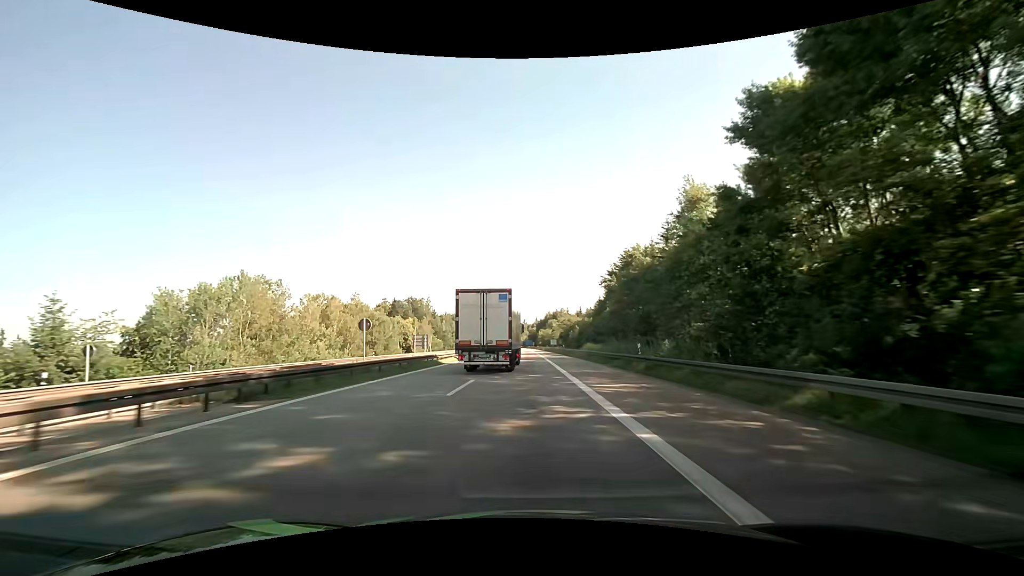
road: motorway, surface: asphalt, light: Day
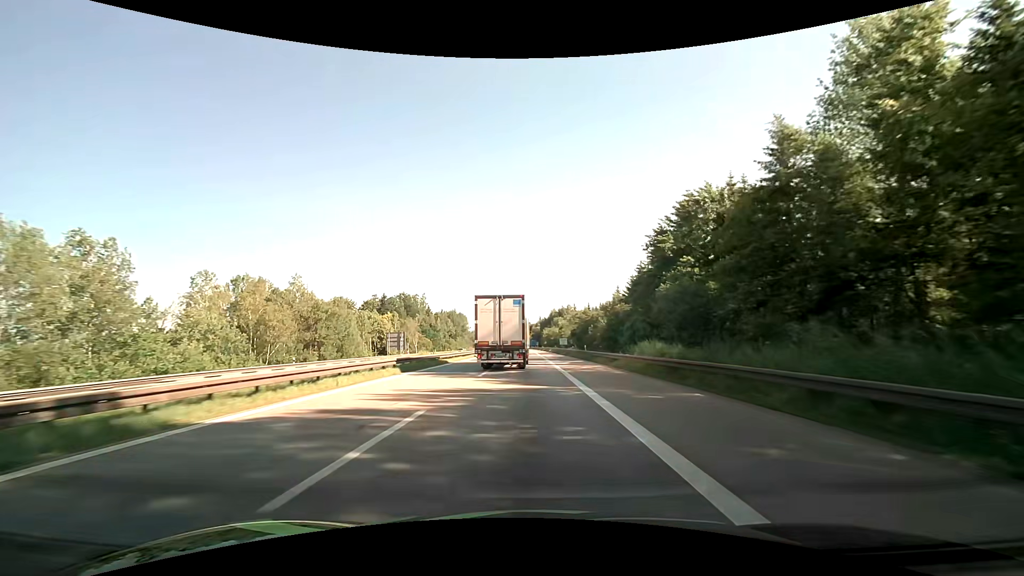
(0.0, +27.5) m; 0°
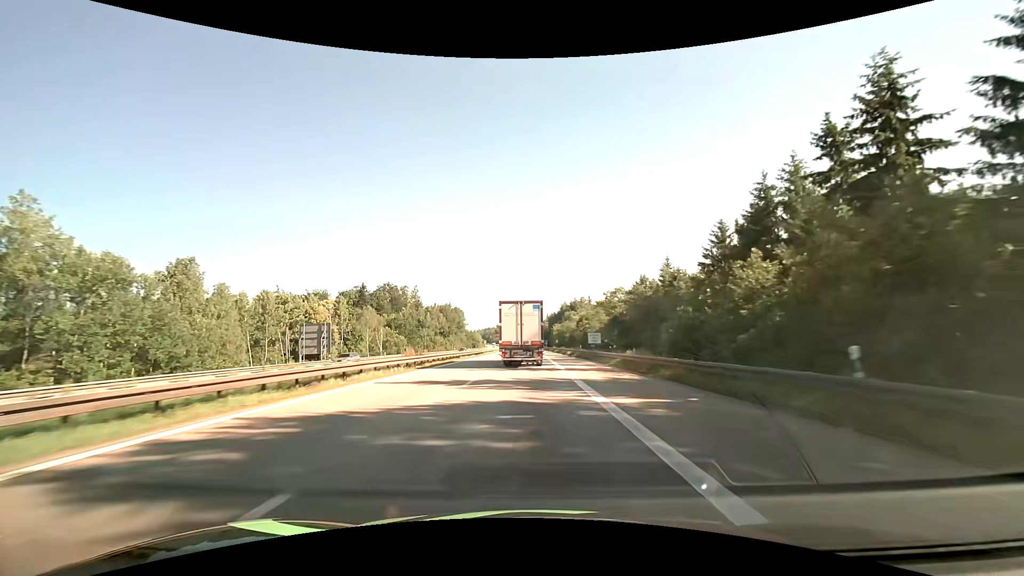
(-0.3, +42.1) m; -1°
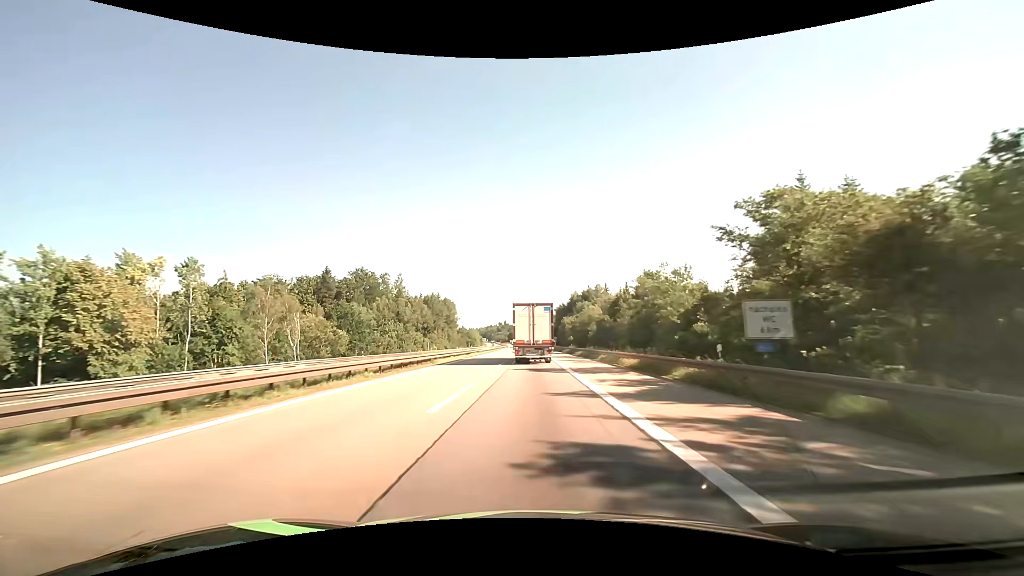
(-0.3, +42.4) m; 0°
(0, +10) (0, +20) (0, +30) (0, +40) (0, +50) (0, +60) (0, +70) (-1, +80) (-1, +90) (-1, +100) m
